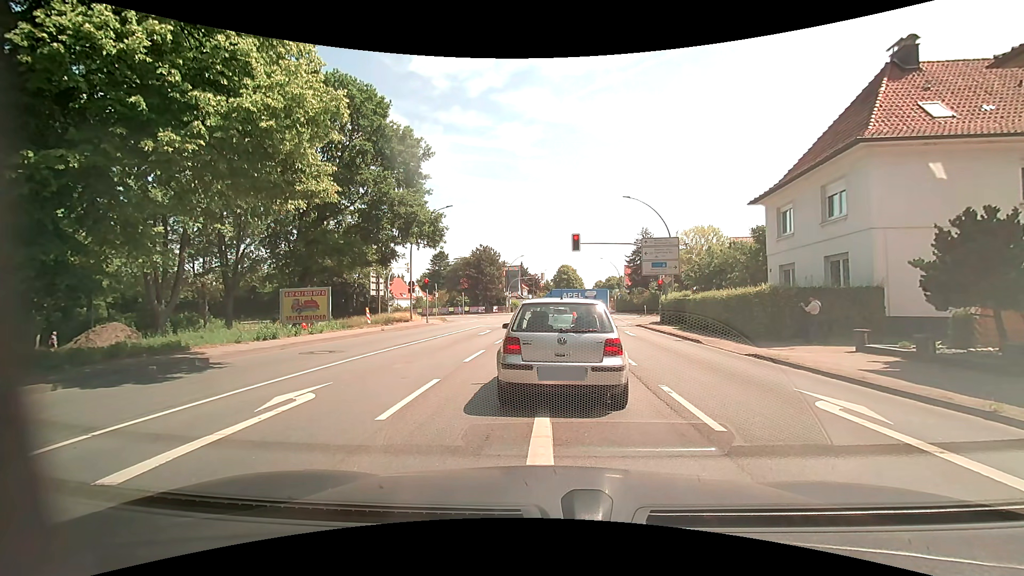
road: primary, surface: asphalt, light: Day
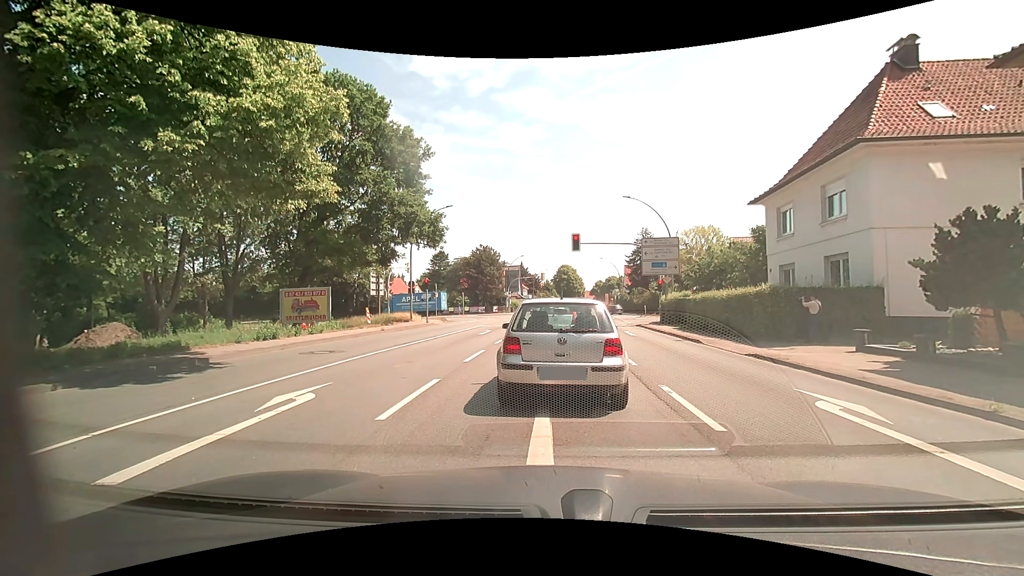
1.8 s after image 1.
(0.0, 0.0) m; 0°
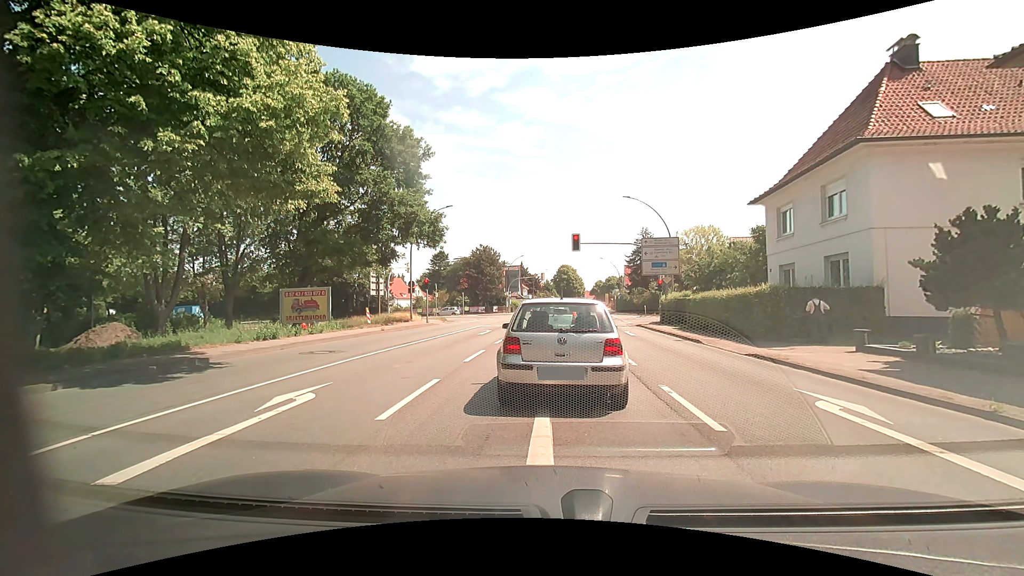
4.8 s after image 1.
(0.0, 0.0) m; 0°
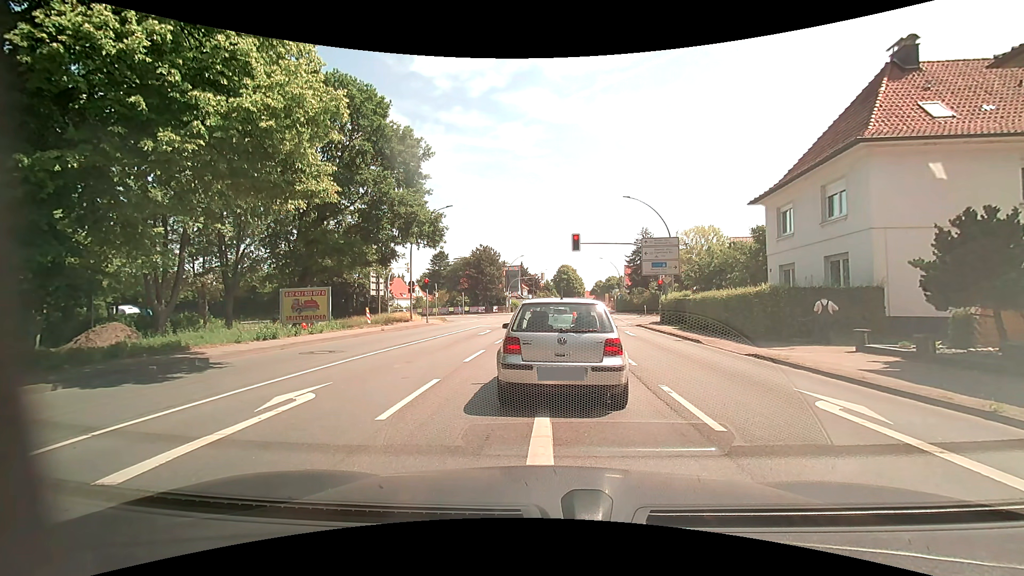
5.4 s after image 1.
(0.0, 0.0) m; 0°
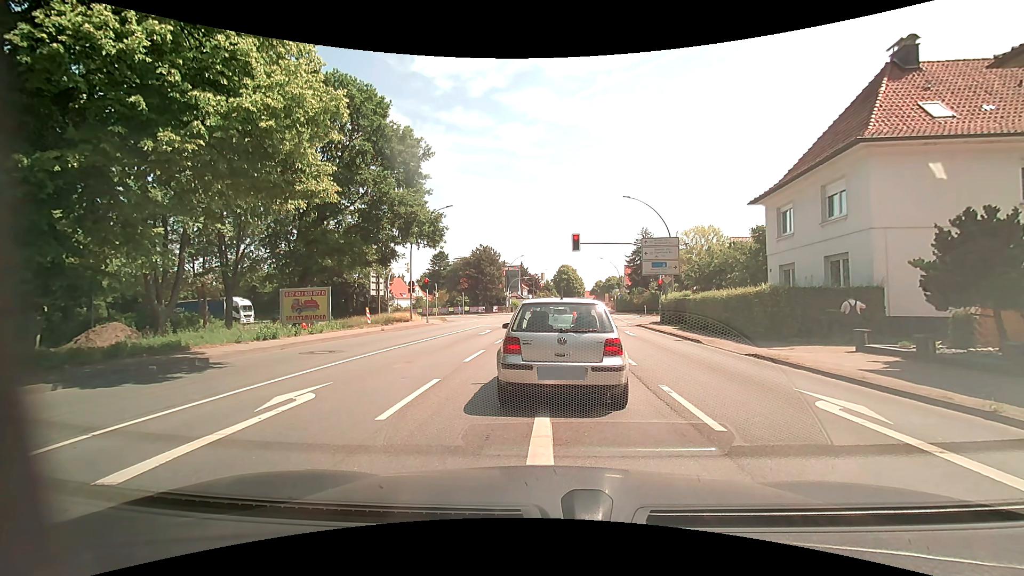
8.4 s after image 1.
(0.0, 0.0) m; 0°
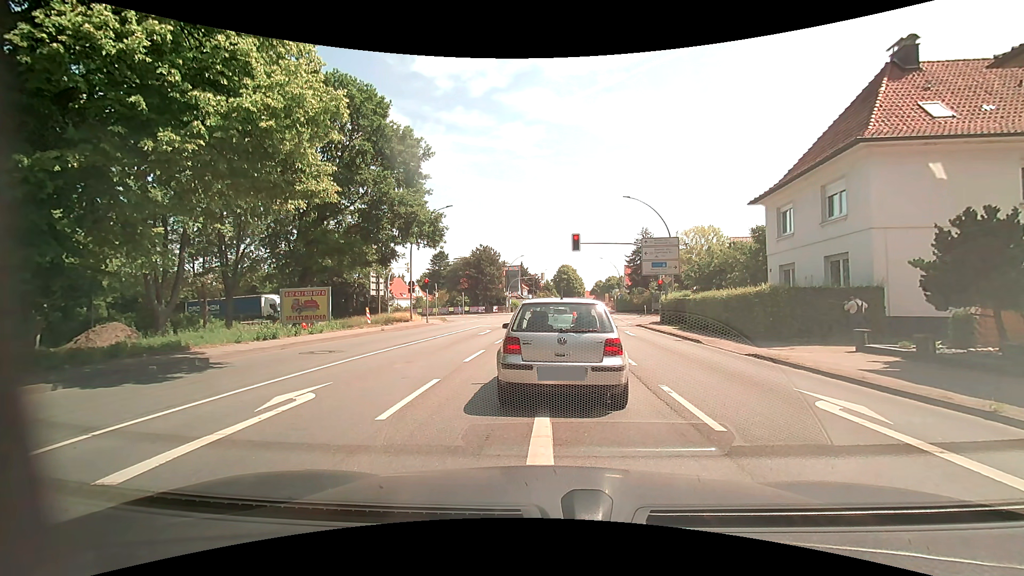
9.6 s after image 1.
(0.0, 0.0) m; 0°
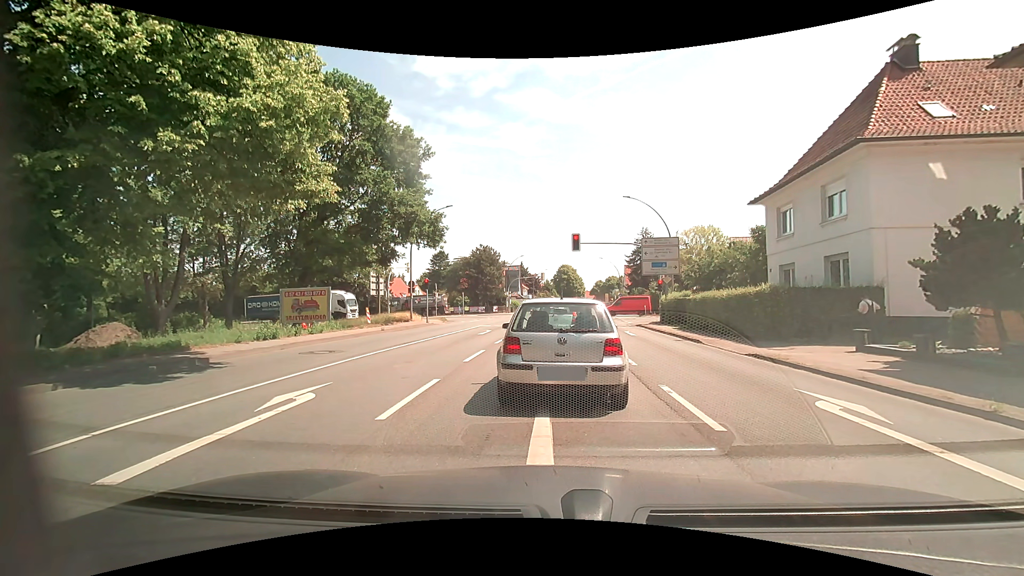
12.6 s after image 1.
(0.0, 0.0) m; 0°
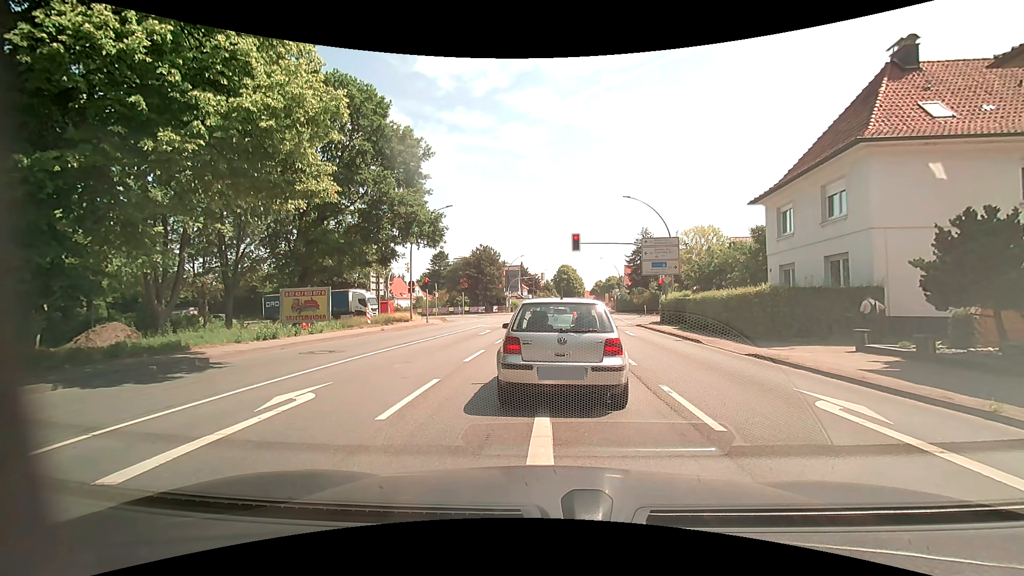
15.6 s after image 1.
(0.0, 0.0) m; 0°
